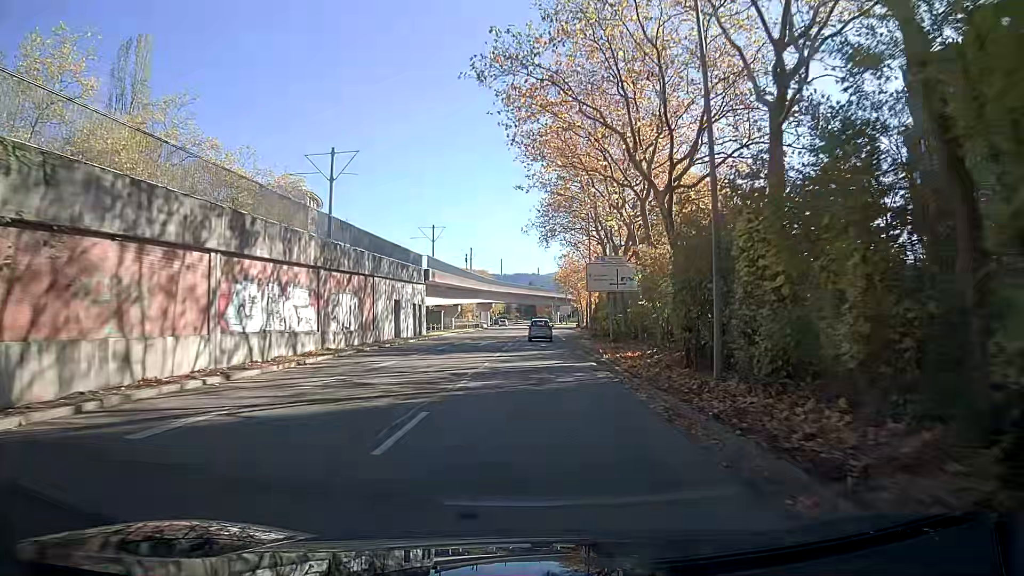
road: tertiary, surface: asphalt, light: Day
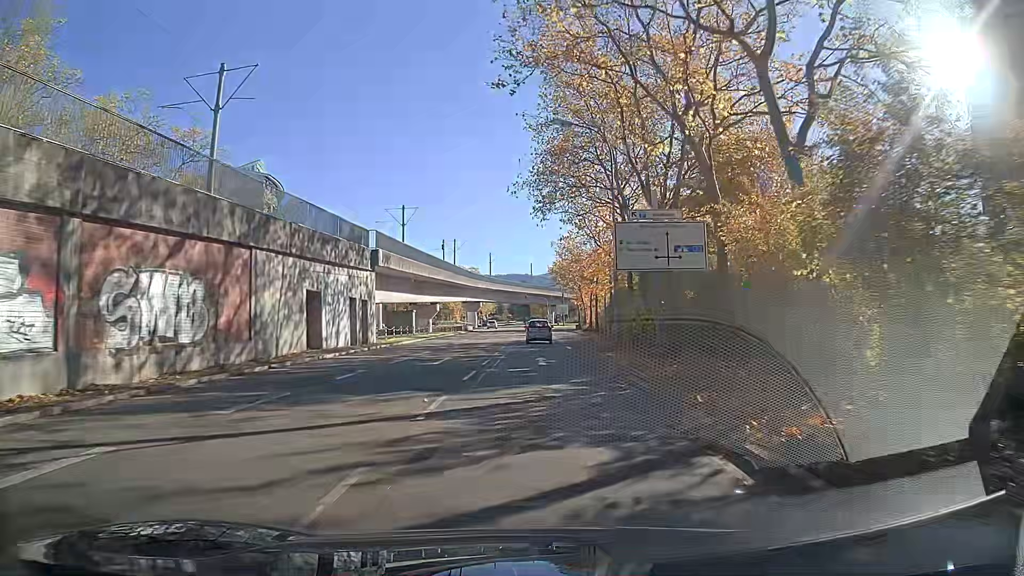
(+0.1, +15.4) m; +1°
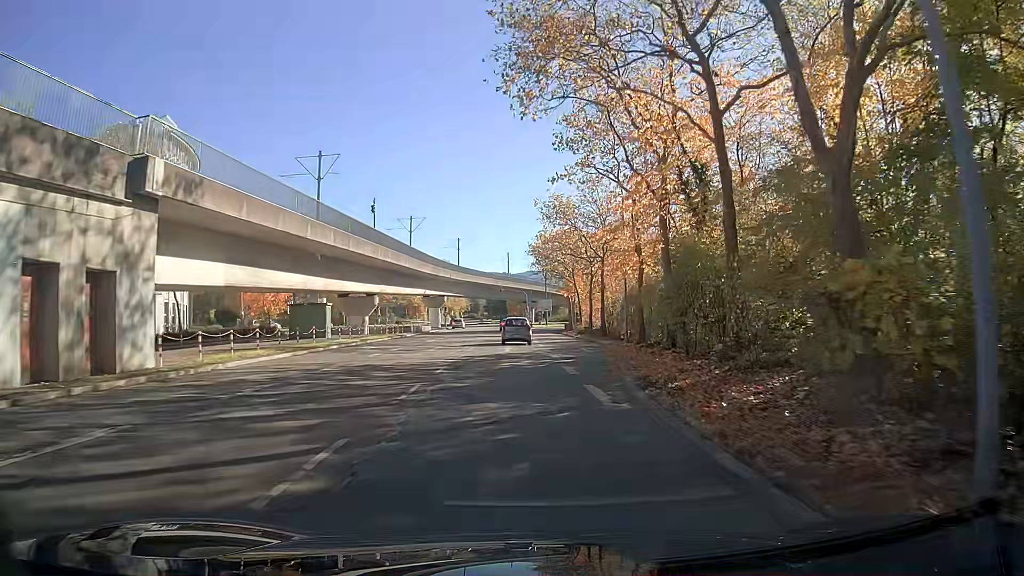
(+0.4, +22.2) m; +2°
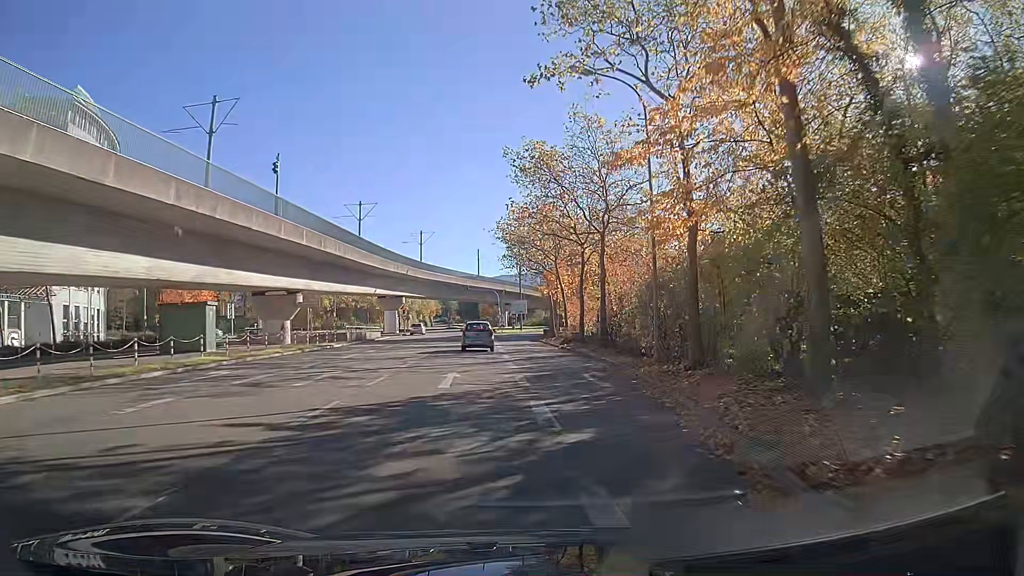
(+0.2, +13.9) m; +2°
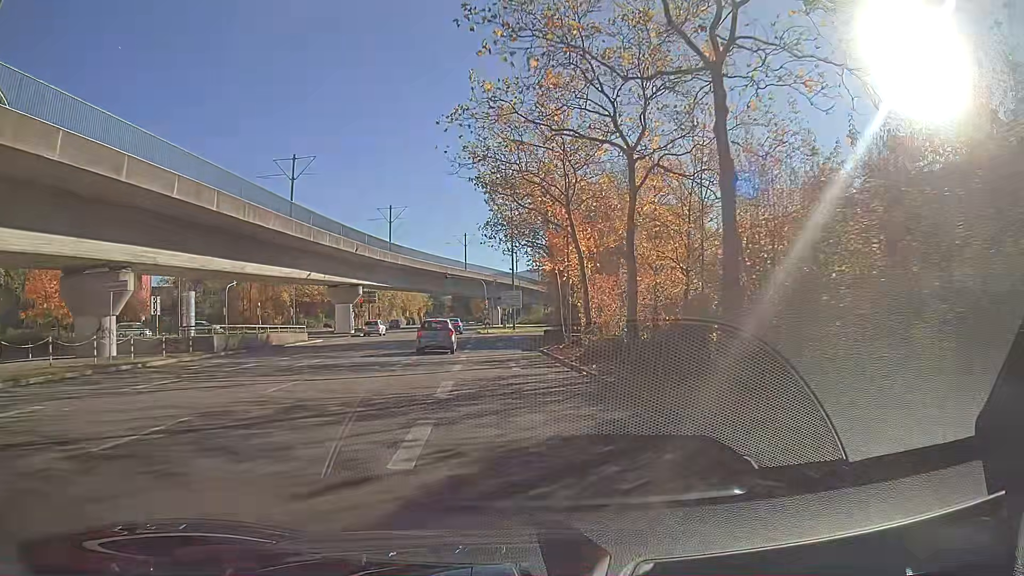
(0.0, +20.2) m; -1°
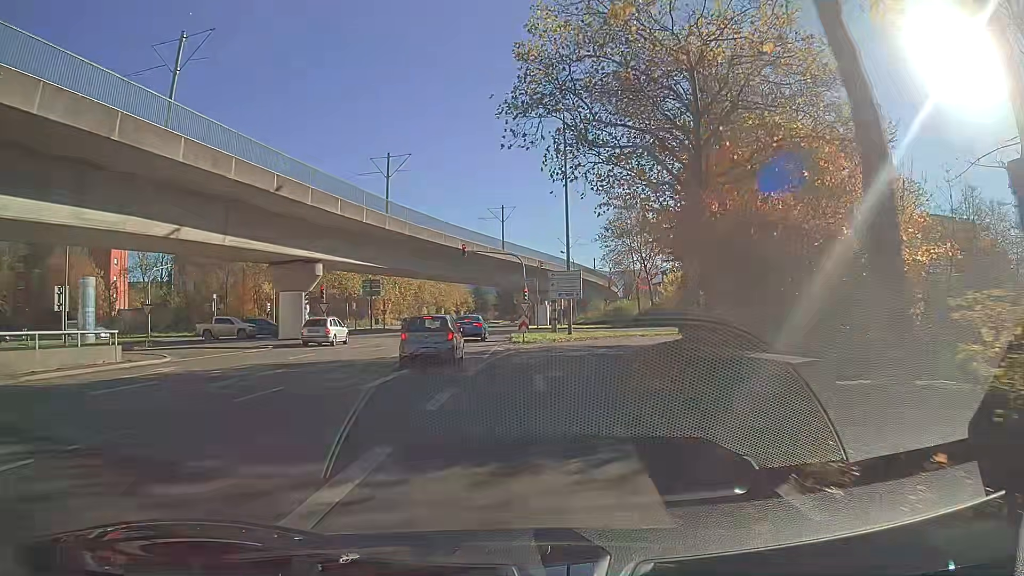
(-0.9, +25.6) m; -4°
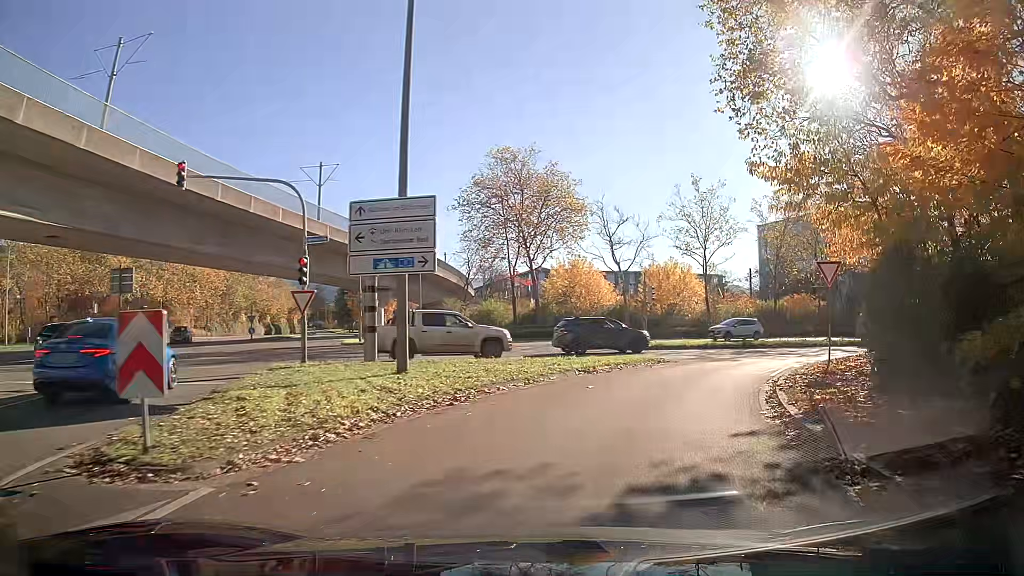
(+2.2, +25.7) m; +16°
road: secondary_link
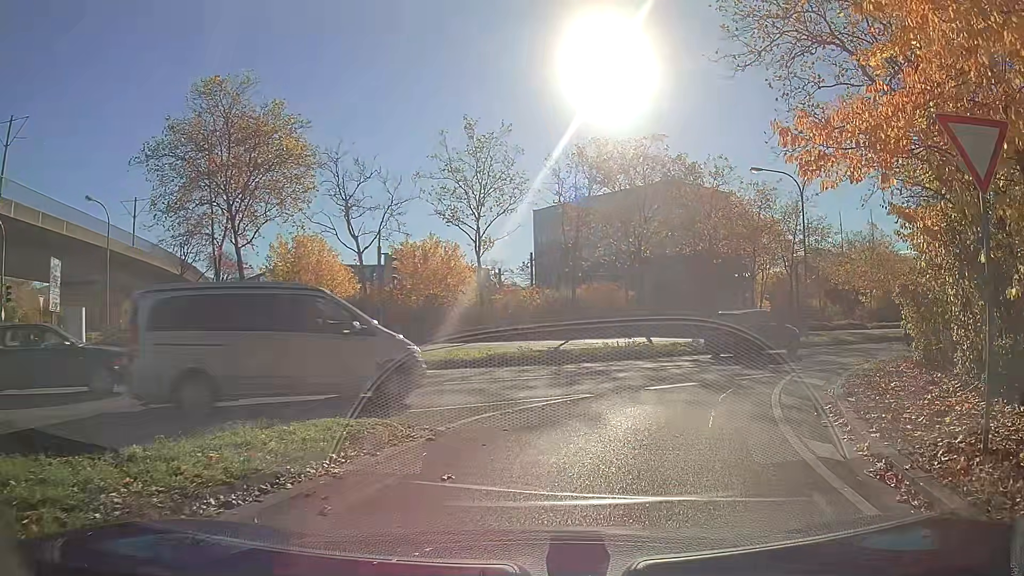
(+2.2, +14.5) m; +18°
(+1, +10) (+6, +19) (+13, +25) (+21, +32) (+29, +38) (+37, +44) (+44, +51) (+52, +57) (+60, +64) (+67, +70) m
